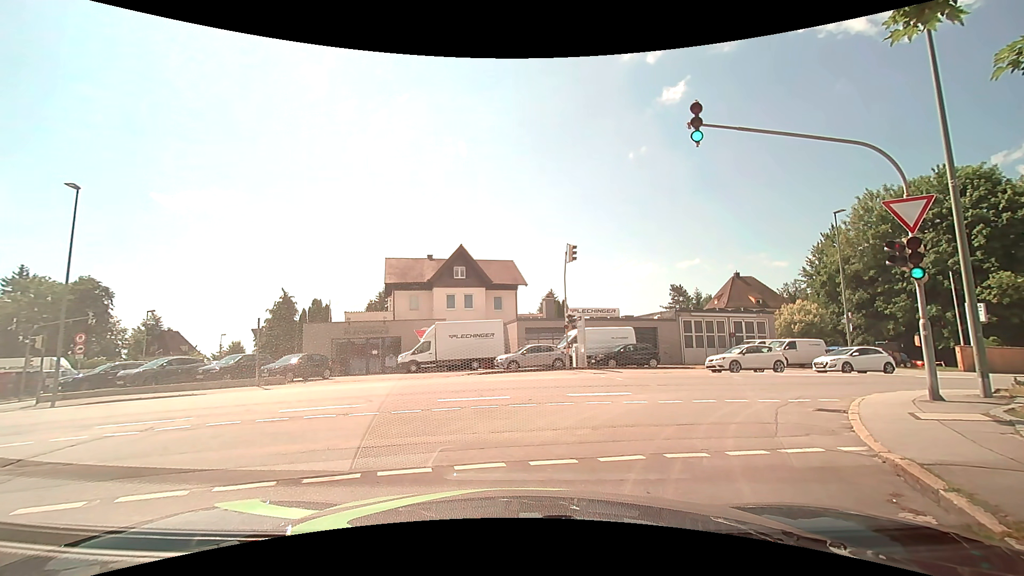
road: residential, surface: asphalt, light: Day
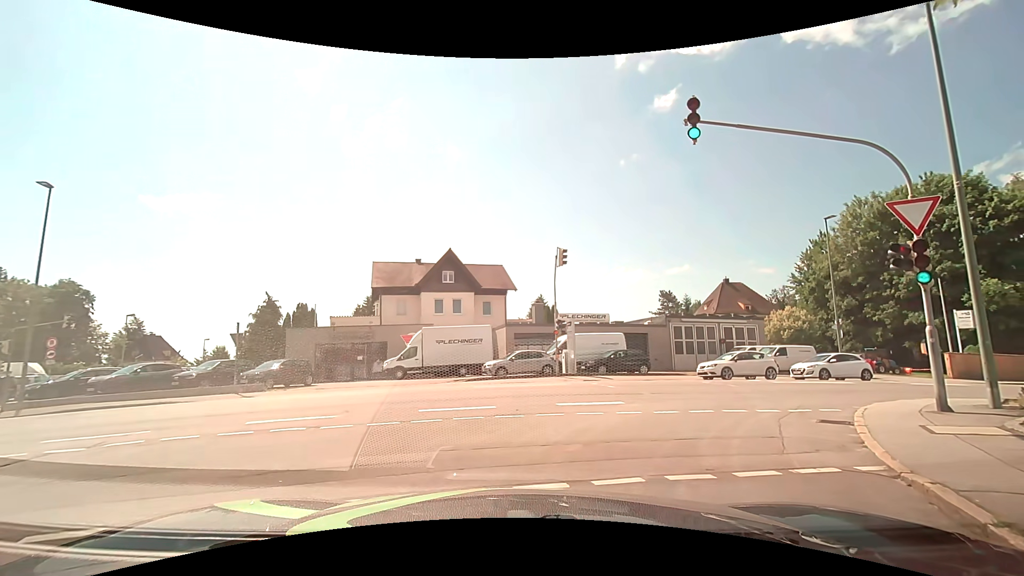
(0.0, +0.8) m; 0°
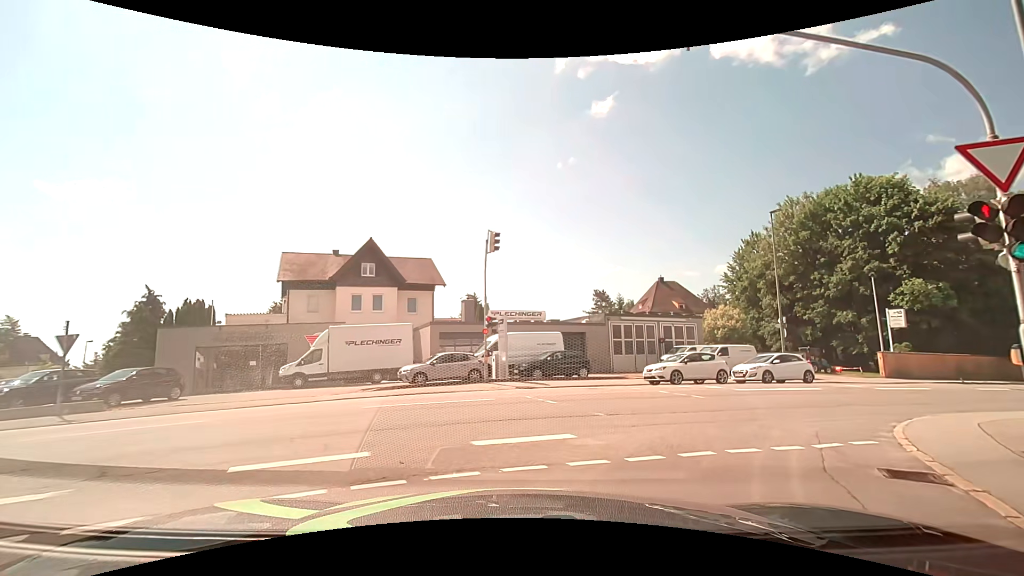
(+0.4, +4.2) m; +8°
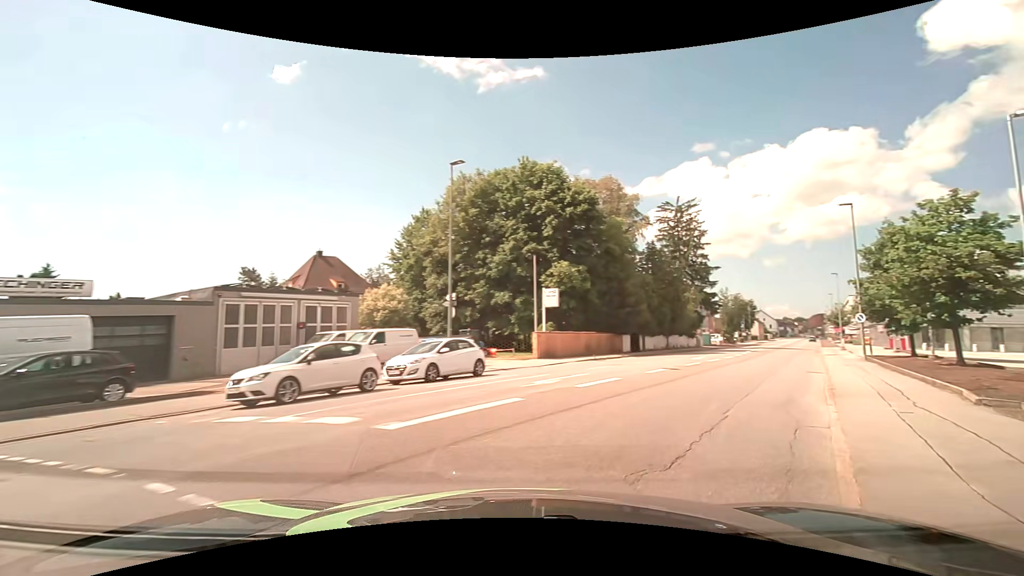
(+2.8, +9.6) m; +36°
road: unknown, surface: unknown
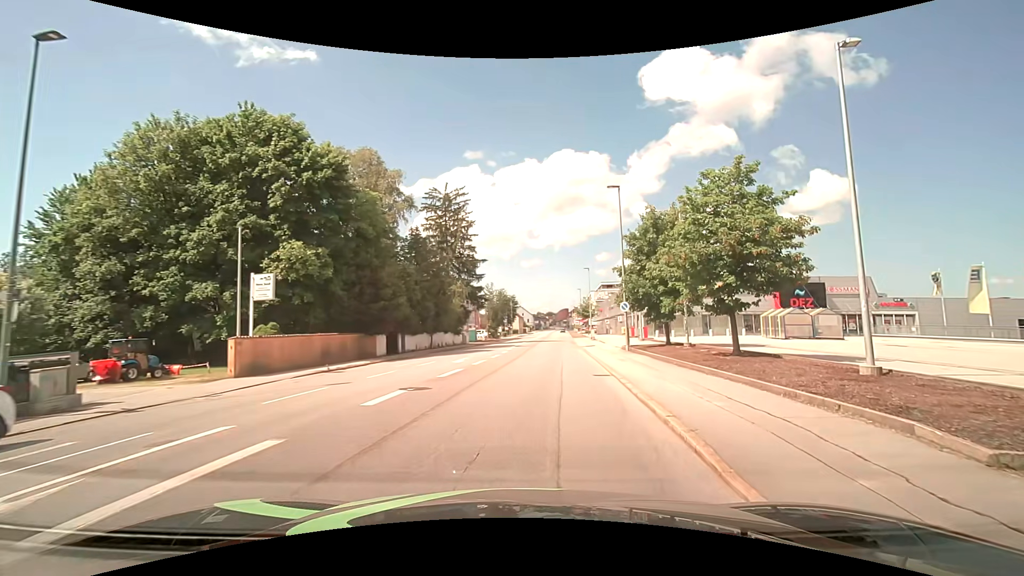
(+2.4, +8.1) m; +26°
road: tertiary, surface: asphalt
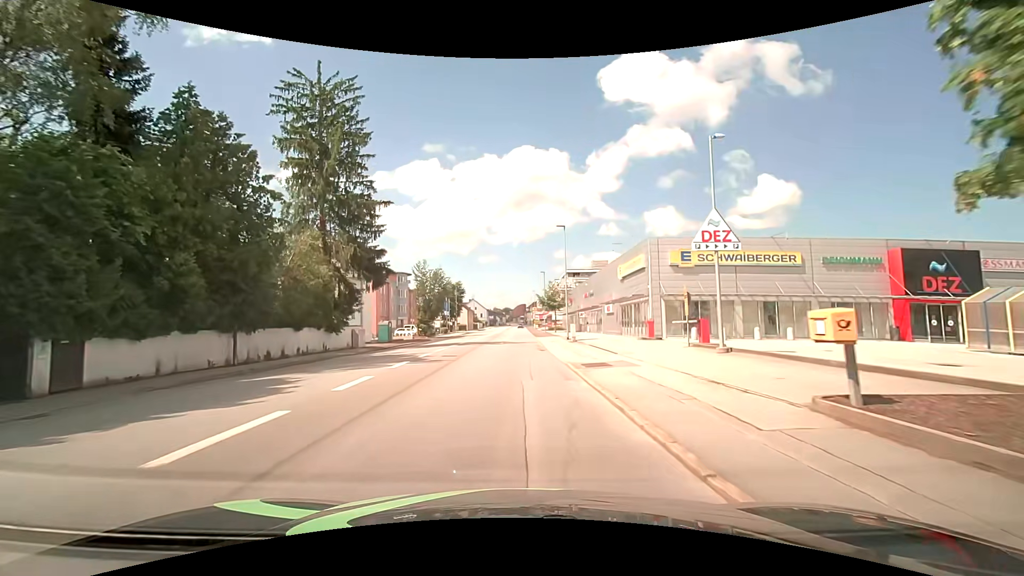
(+2.5, +28.5) m; +6°
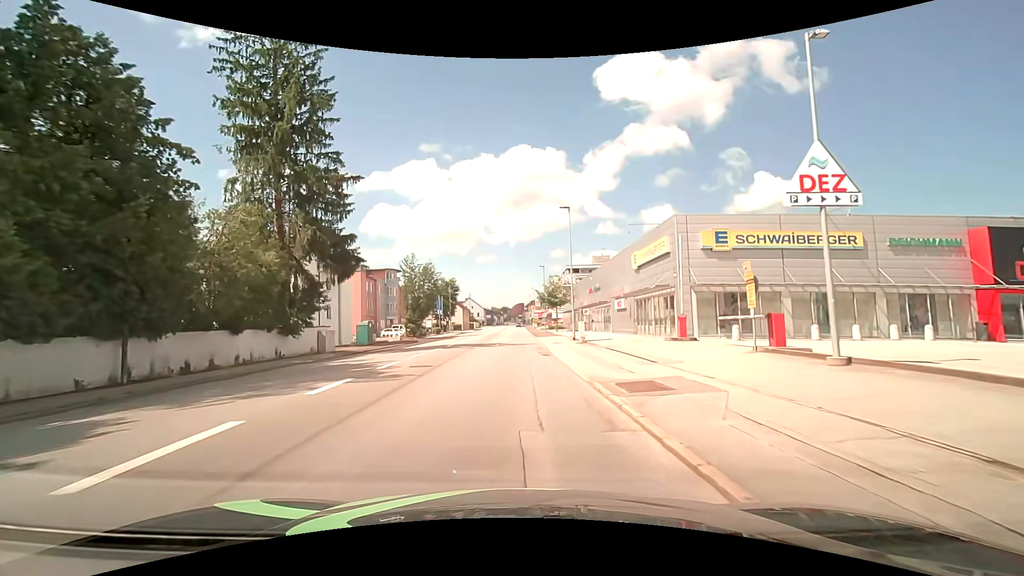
(0.0, +6.6) m; 0°
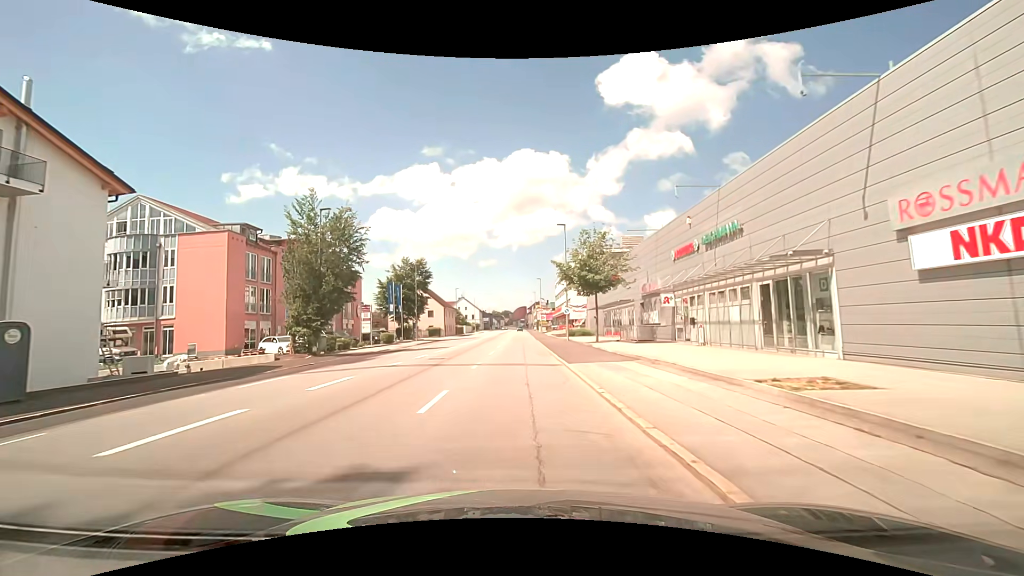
(-0.2, +34.9) m; -1°
(0, +10) (0, +20) (0, +30) (0, +40) (0, +50) (0, +60) (0, +70) (0, +80) (+1, +90) (+1, +100) m
